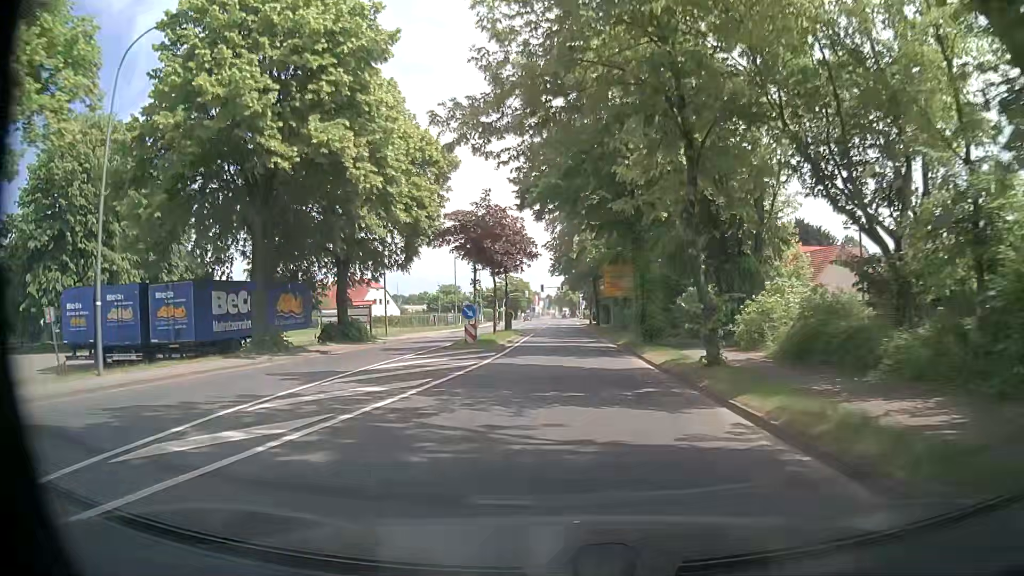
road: tertiary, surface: asphalt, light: Day
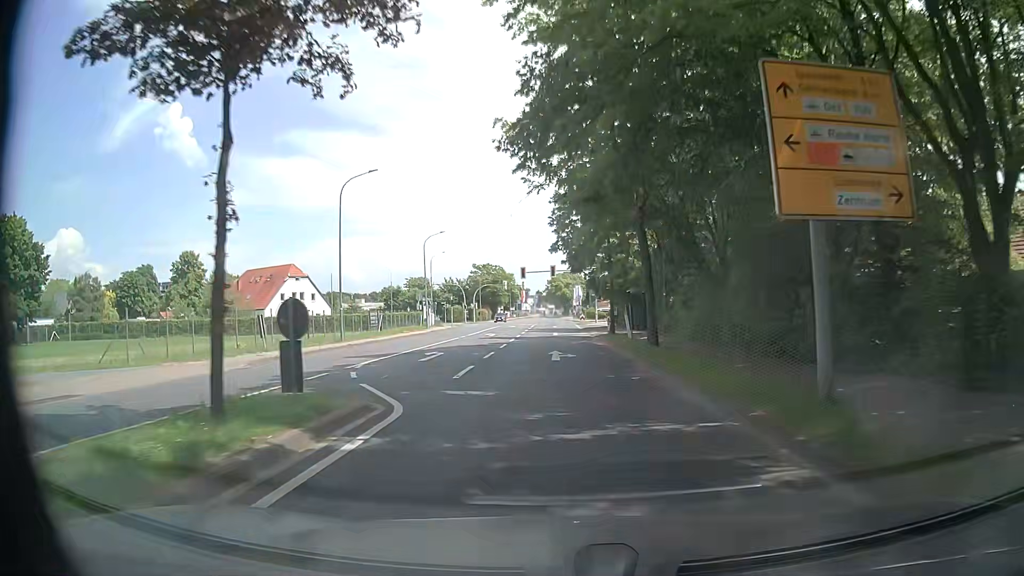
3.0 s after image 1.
(-0.1, +38.1) m; 0°
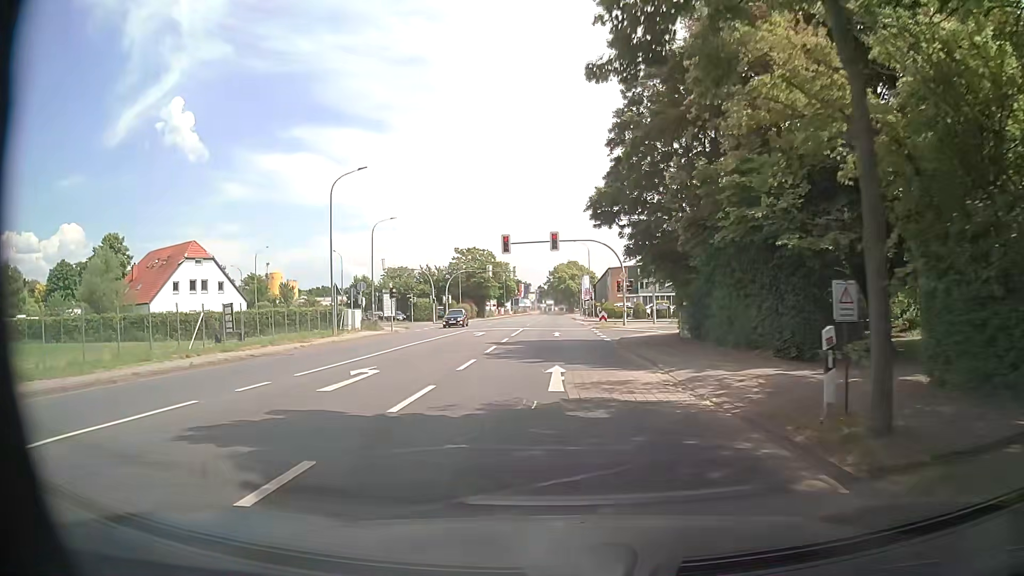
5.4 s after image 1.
(-0.3, +29.2) m; -1°
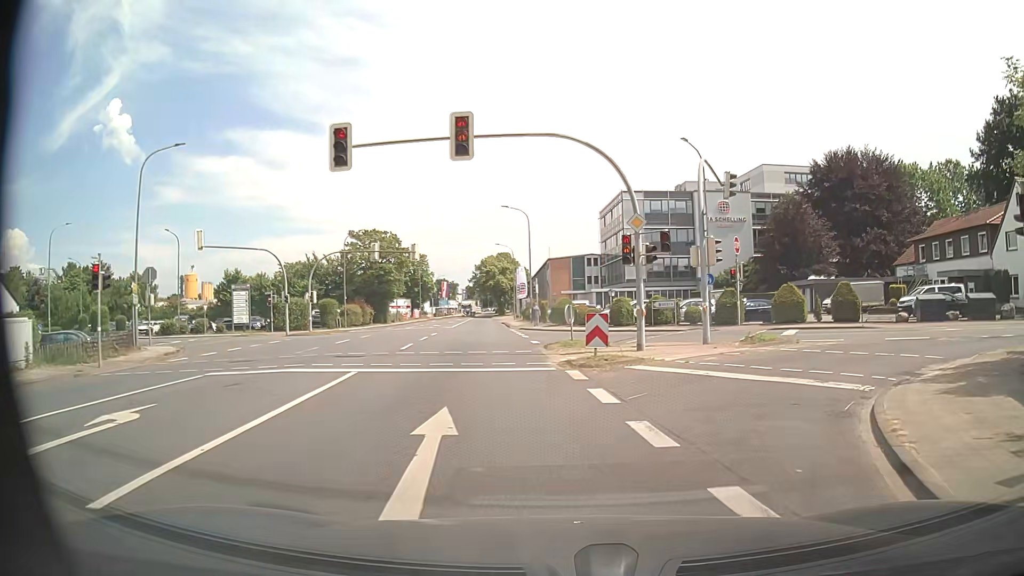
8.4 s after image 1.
(+0.6, +28.4) m; +5°
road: unclassified
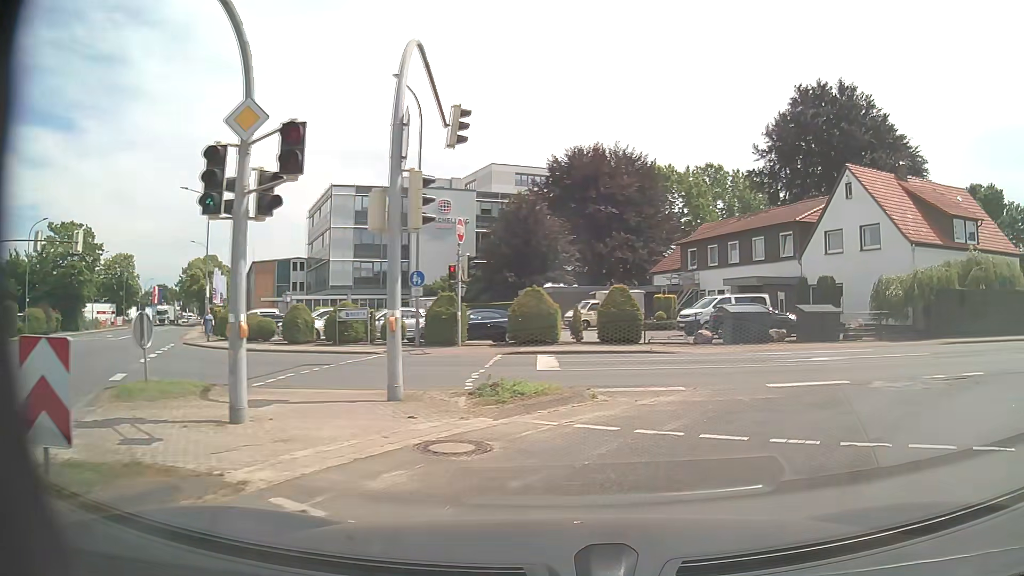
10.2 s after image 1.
(+2.0, +10.3) m; +25°
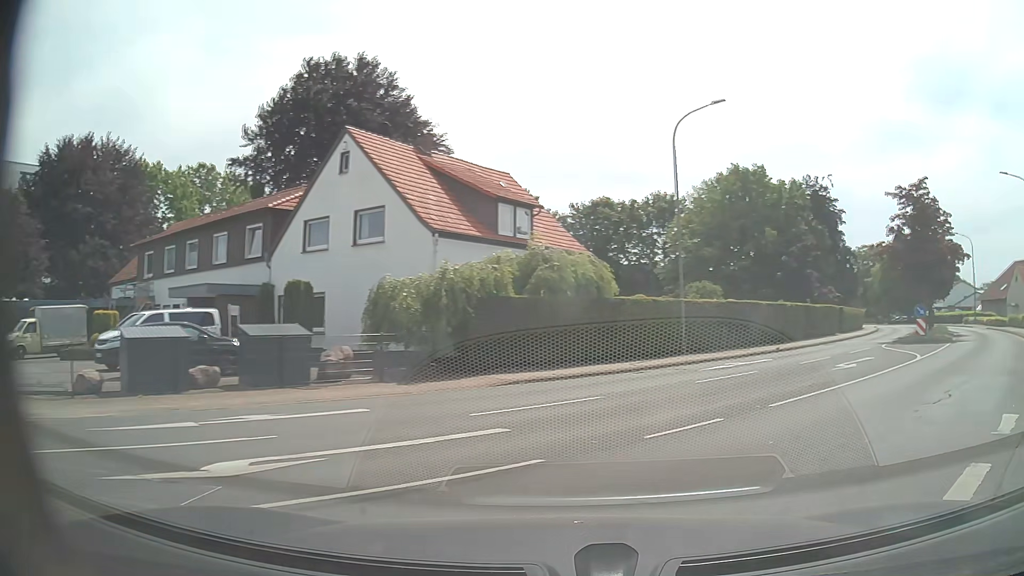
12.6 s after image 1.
(+3.5, +10.2) m; +43°
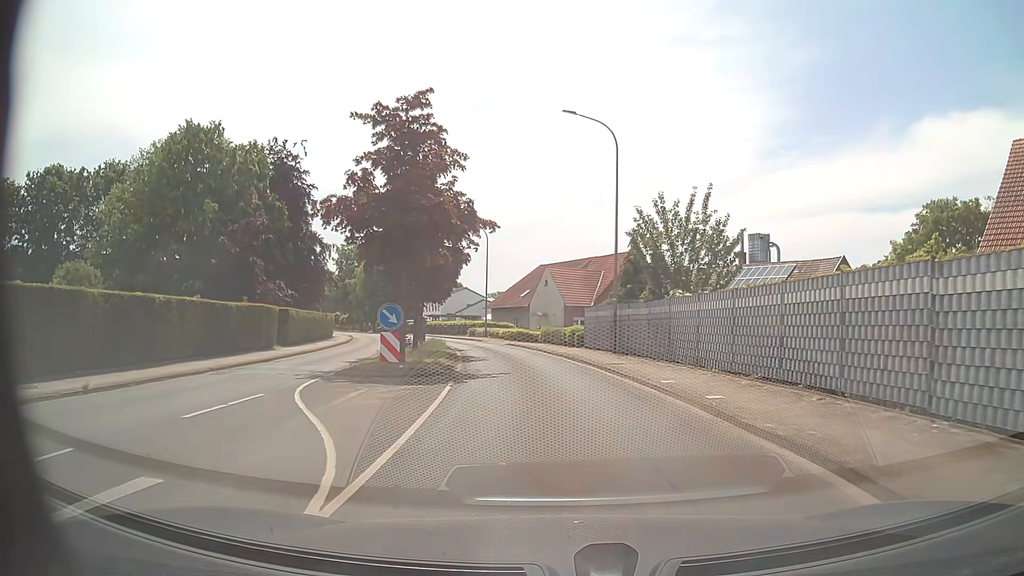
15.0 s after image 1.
(+7.6, +14.4) m; +43°
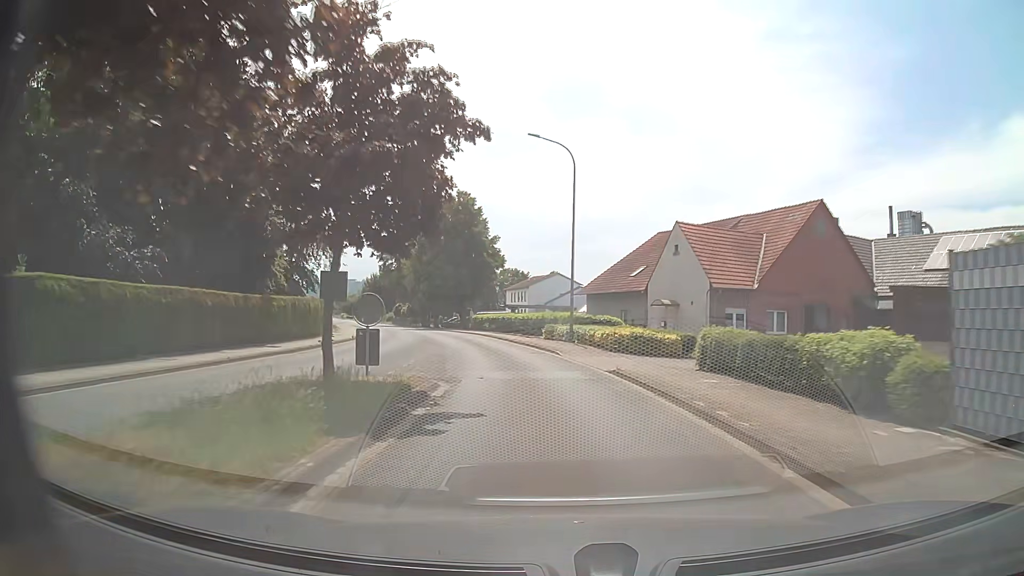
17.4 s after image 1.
(-1.4, +26.1) m; -8°
(0, +10) (-1, +20) (-3, +30) (-5, +40) (-8, +49) (-11, +59) (-14, +68) (-17, +78) (-21, +87) (-25, +96) m
